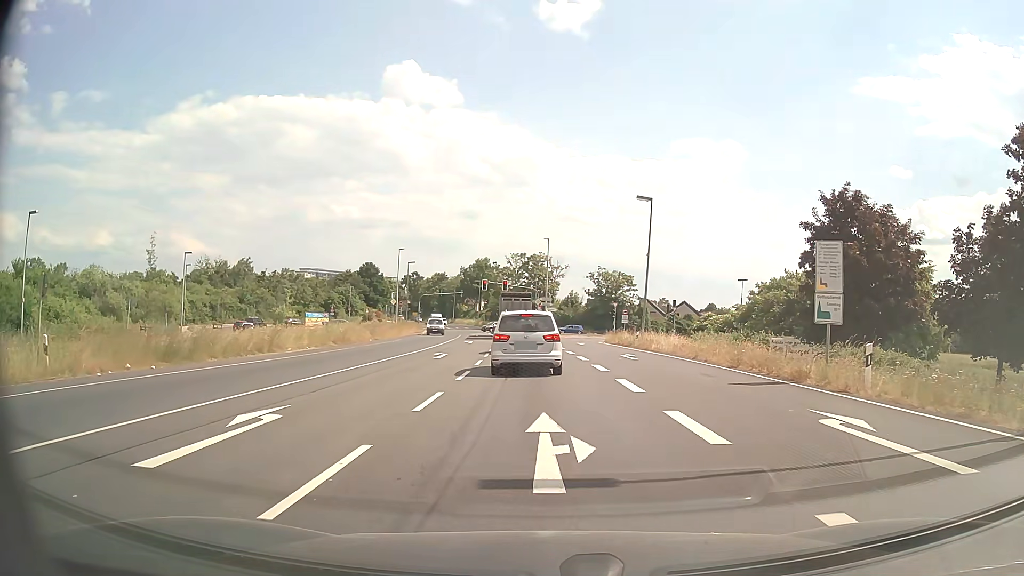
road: primary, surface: asphalt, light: Day
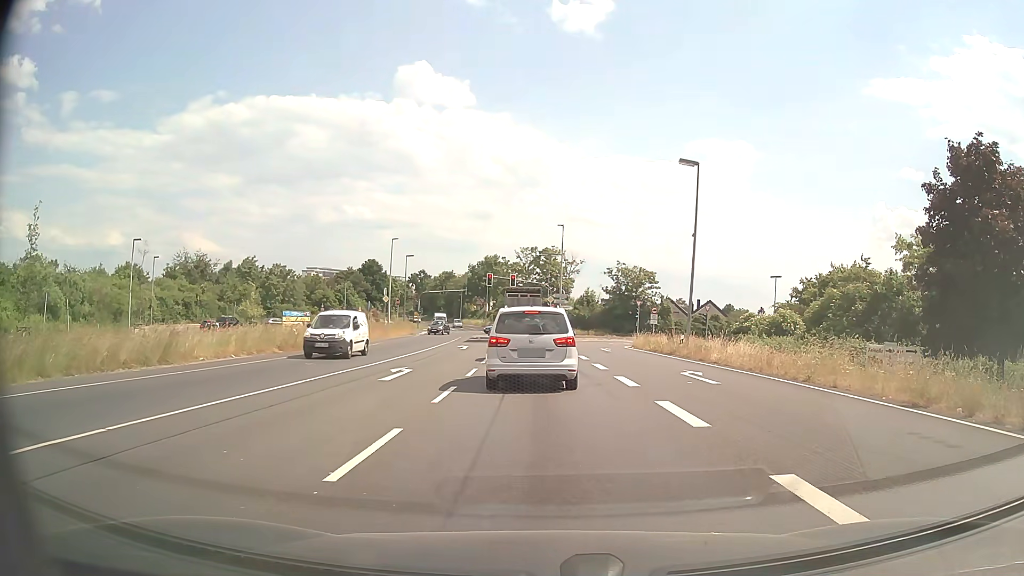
(-0.1, +10.4) m; -1°
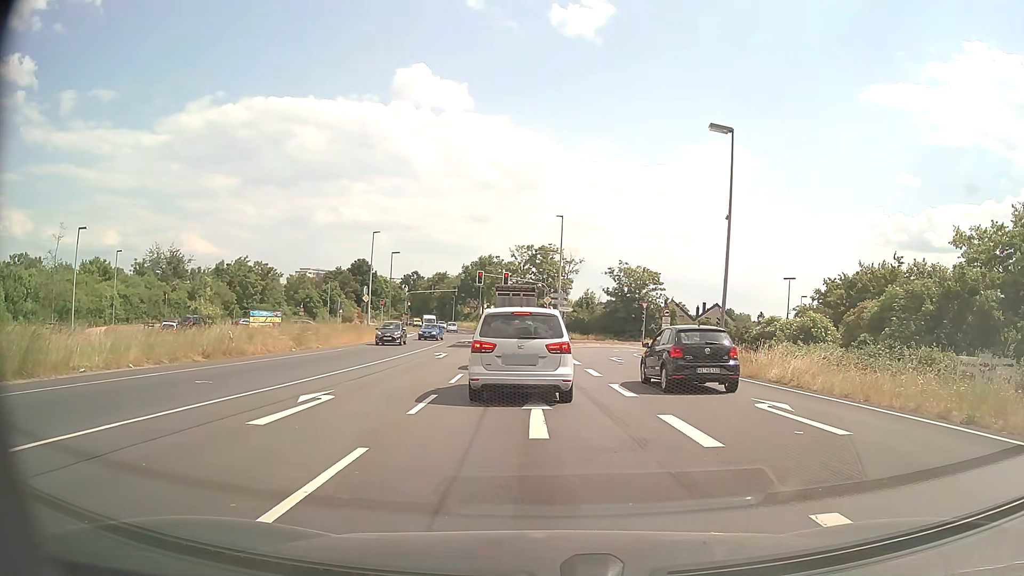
(0.0, +7.2) m; 0°
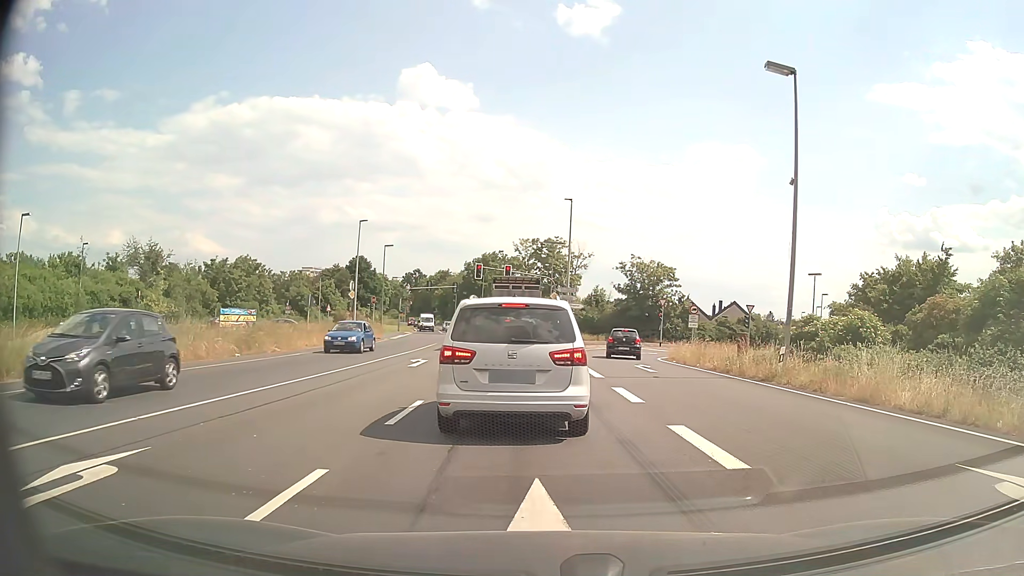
(0.0, +7.1) m; -1°
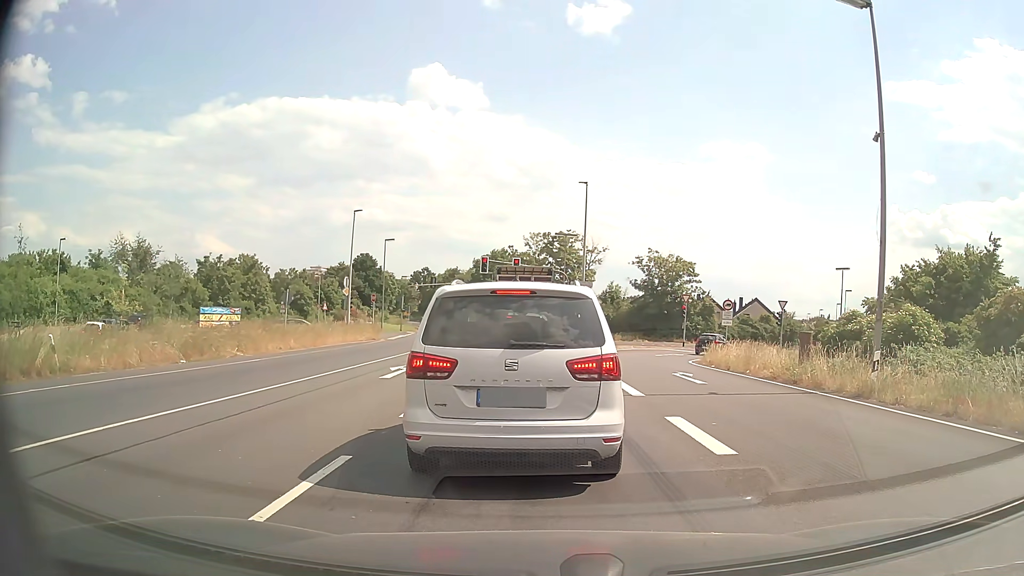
(0.0, +5.2) m; 0°
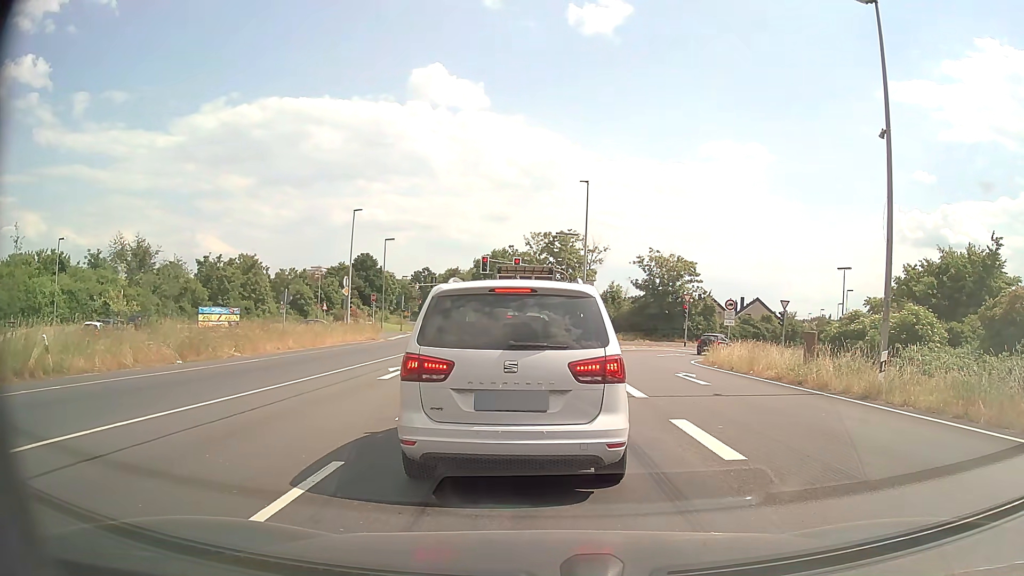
(0.0, +0.3) m; 0°
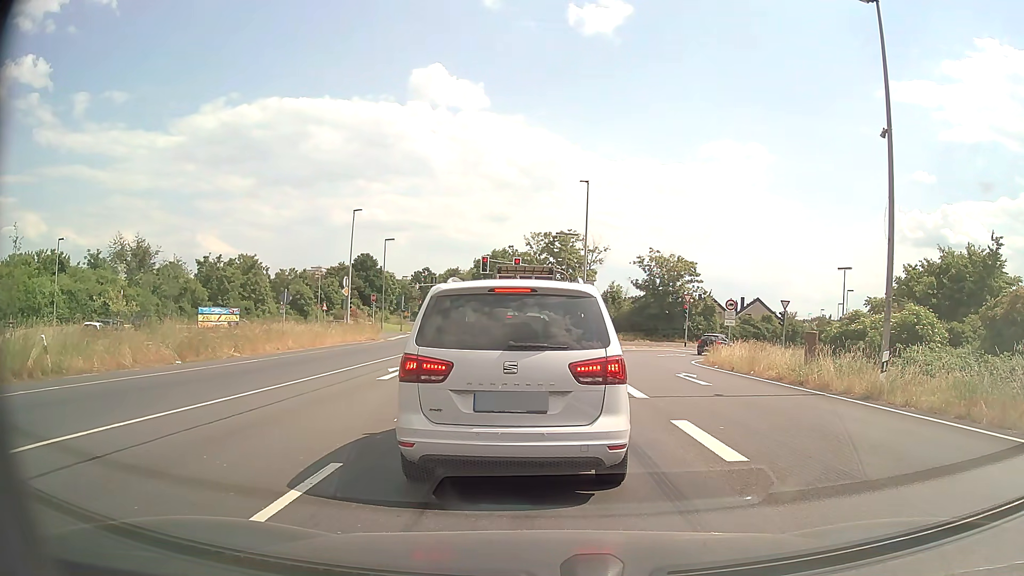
(0.0, +0.1) m; 0°
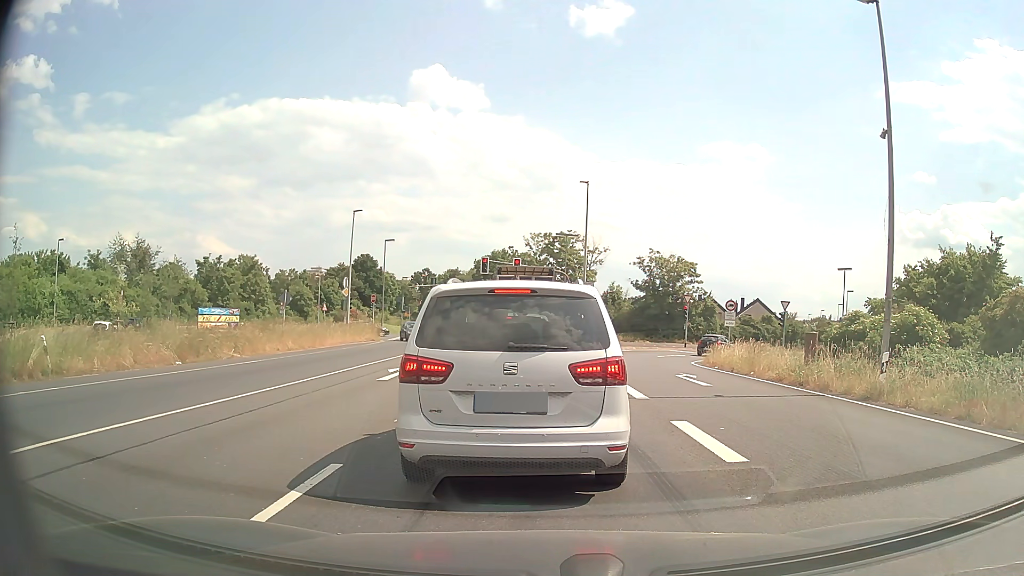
(0.0, +0.1) m; 0°
(0, +10) (-1, +20) (-1, +30) (-2, +40) (-2, +50) (-3, +60) (-5, +70) (-6, +80) (-8, +90) (-10, +99) m
